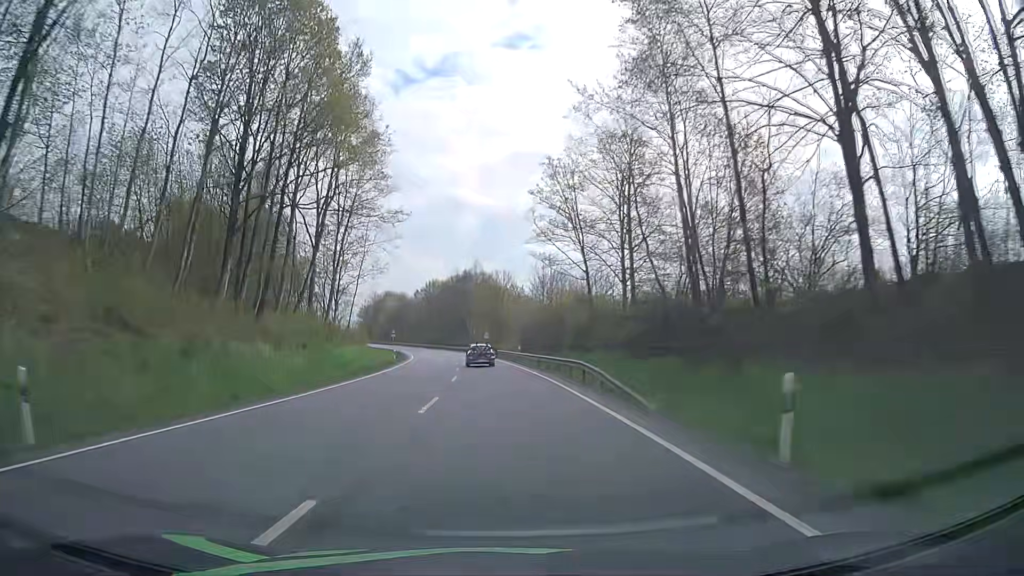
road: primary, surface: asphalt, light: Day
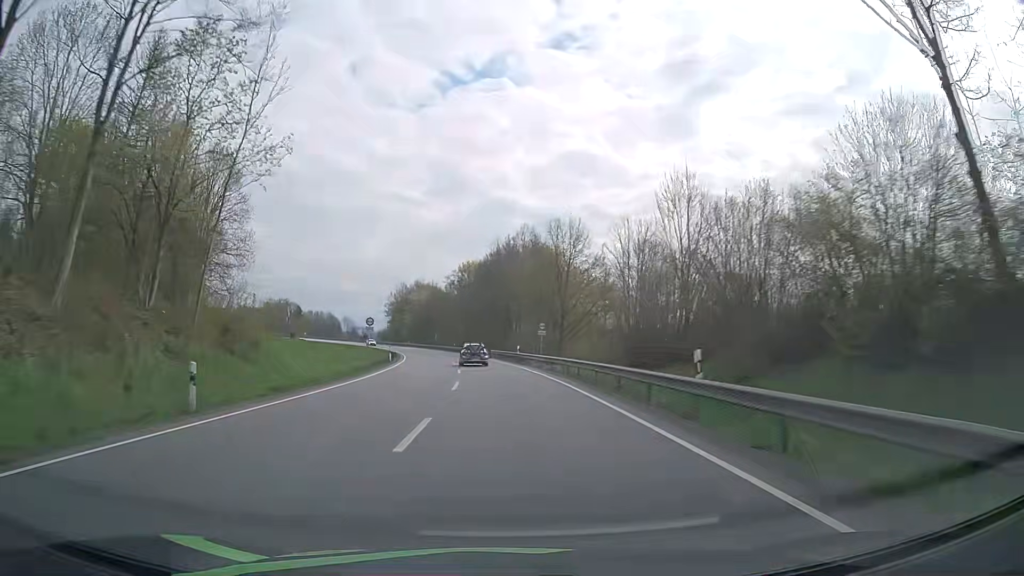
(-1.8, +41.3) m; -5°
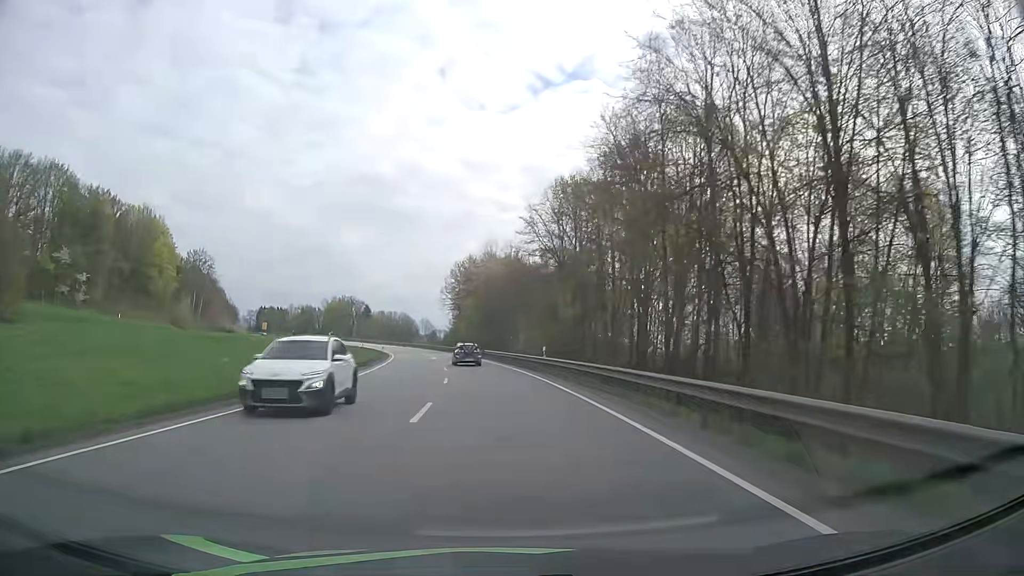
(-4.5, +68.8) m; -8°
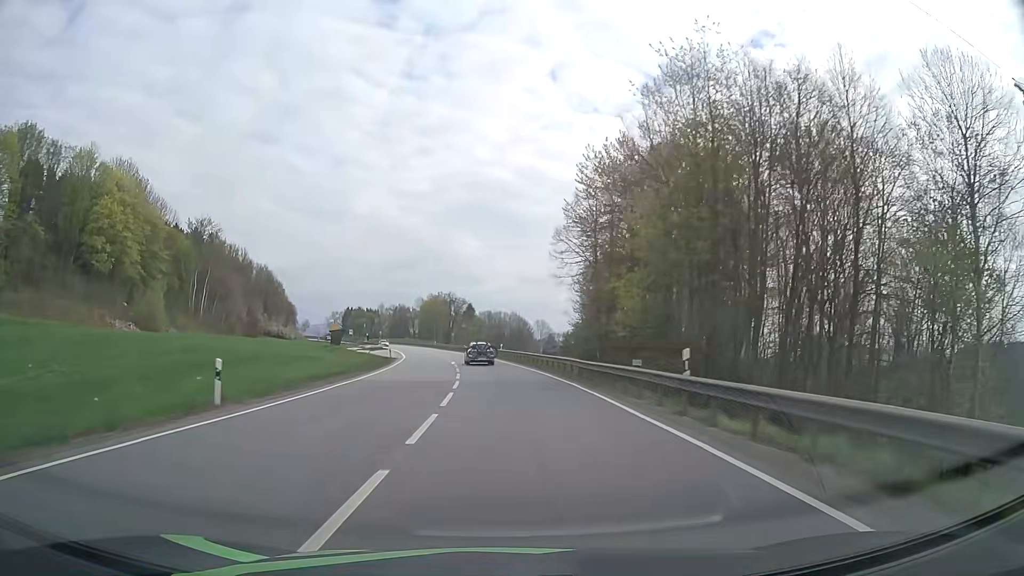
(-5.9, +69.1) m; -10°
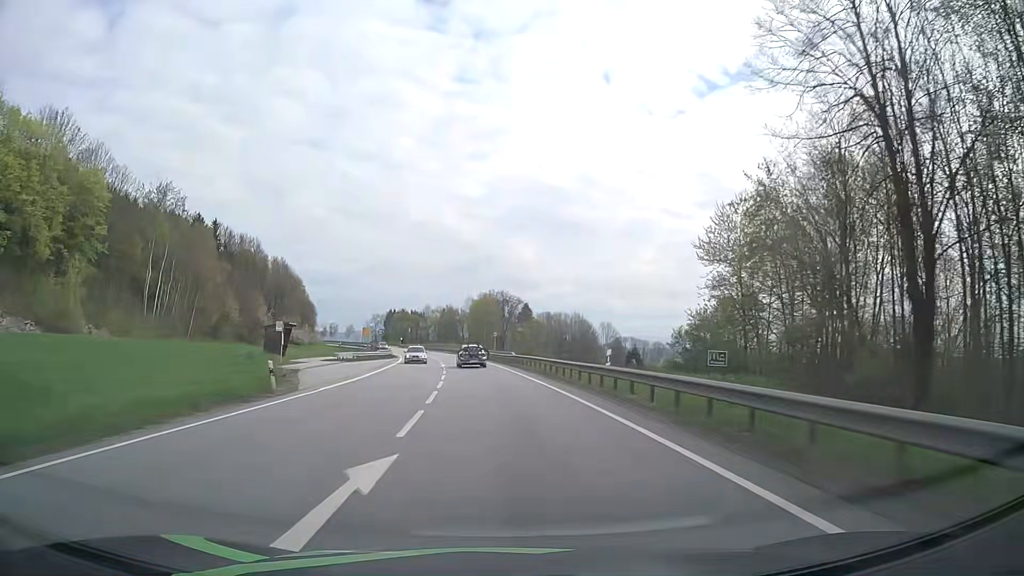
(-1.6, +41.7) m; -5°
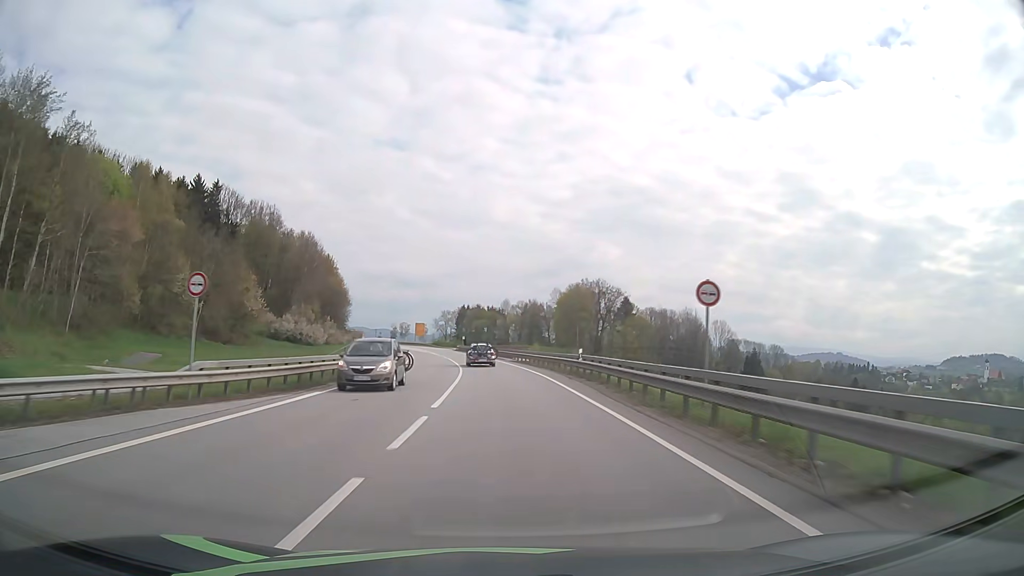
(-4.0, +55.3) m; -7°
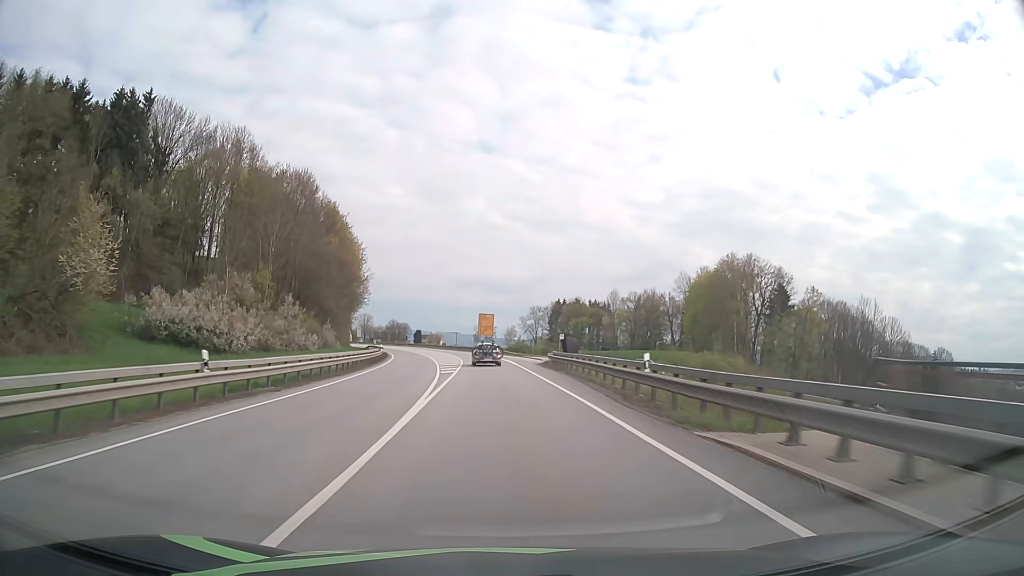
(-4.7, +69.2) m; -8°
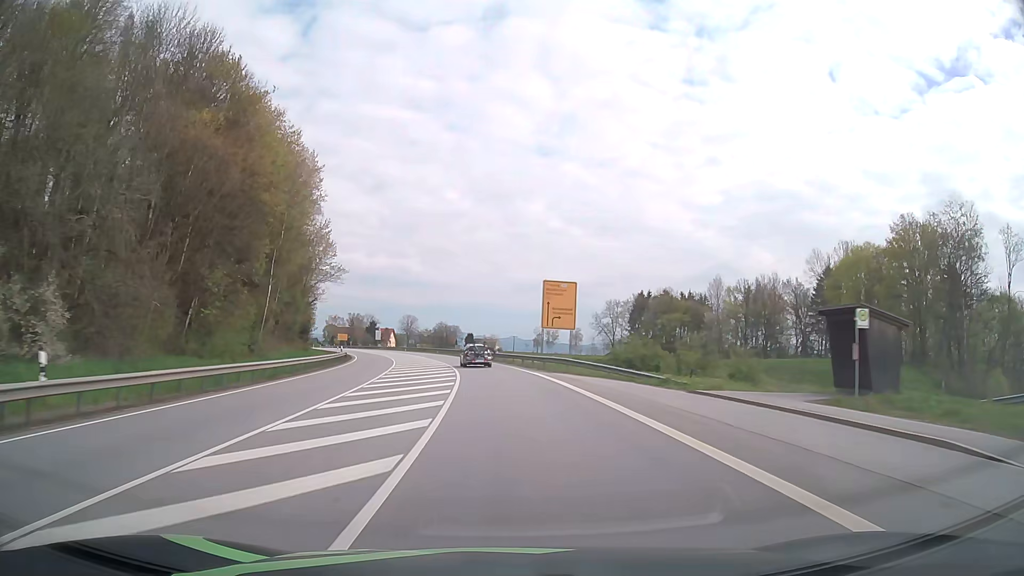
(-2.4, +55.3) m; -5°
(0, +10) (0, +20) (-1, +30) (-2, +40) (-3, +50) (-4, +60) (-6, +70) (-8, +79) (-11, +89) (-14, +99) m
